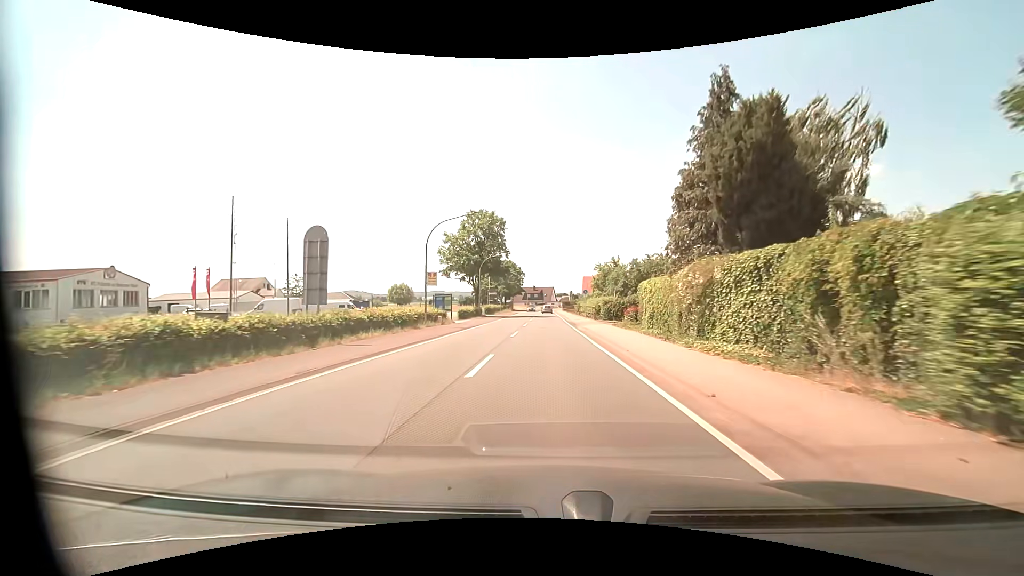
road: primary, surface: asphalt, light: Day
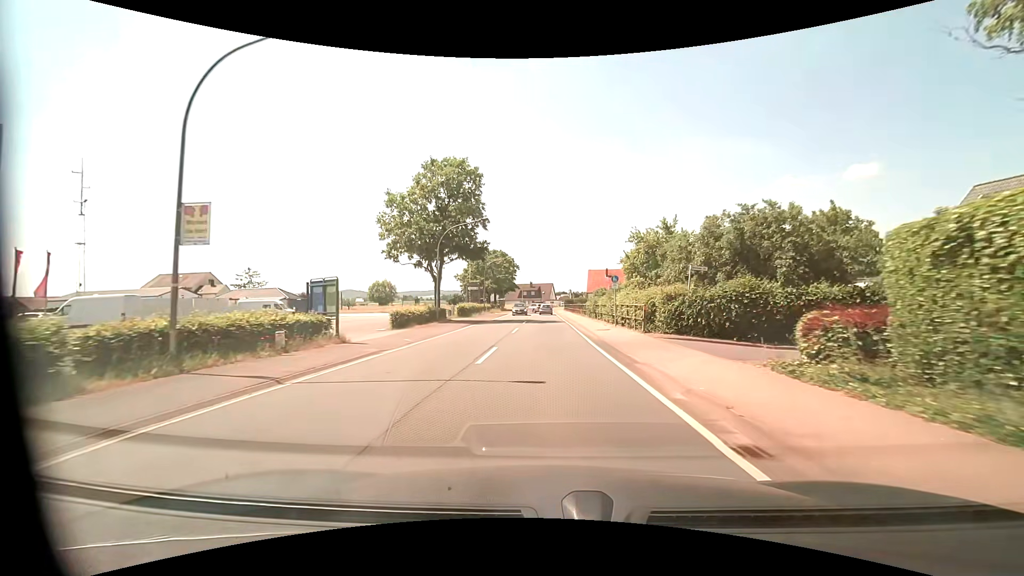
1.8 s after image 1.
(0.0, +22.5) m; 0°
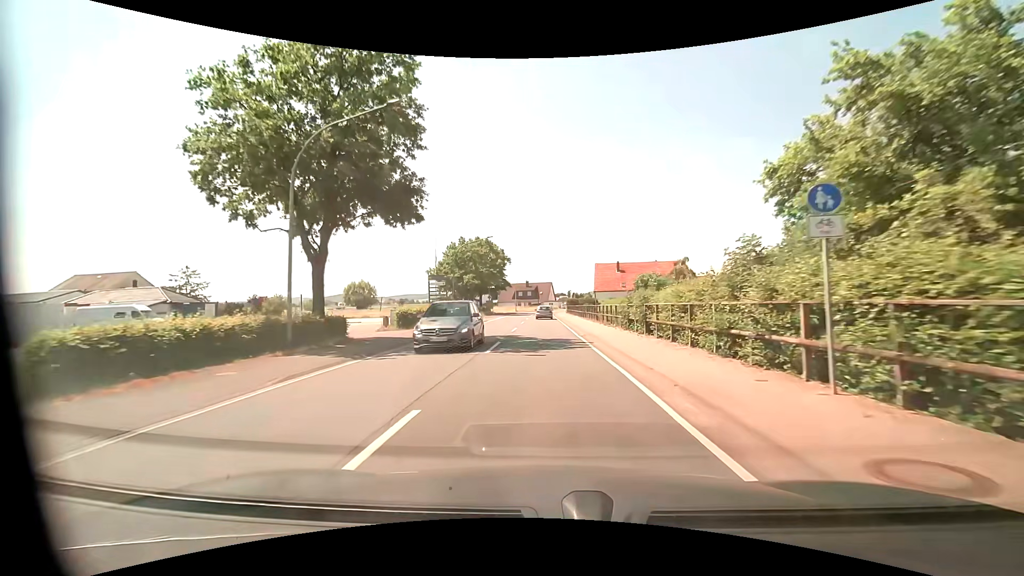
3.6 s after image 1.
(+0.1, +21.3) m; 0°
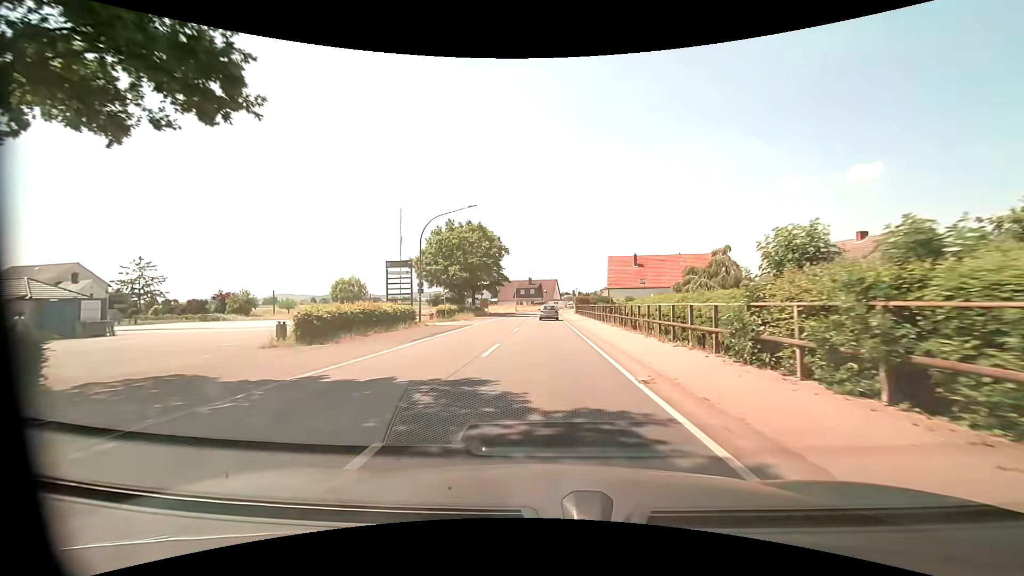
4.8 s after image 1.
(0.0, +13.8) m; 0°
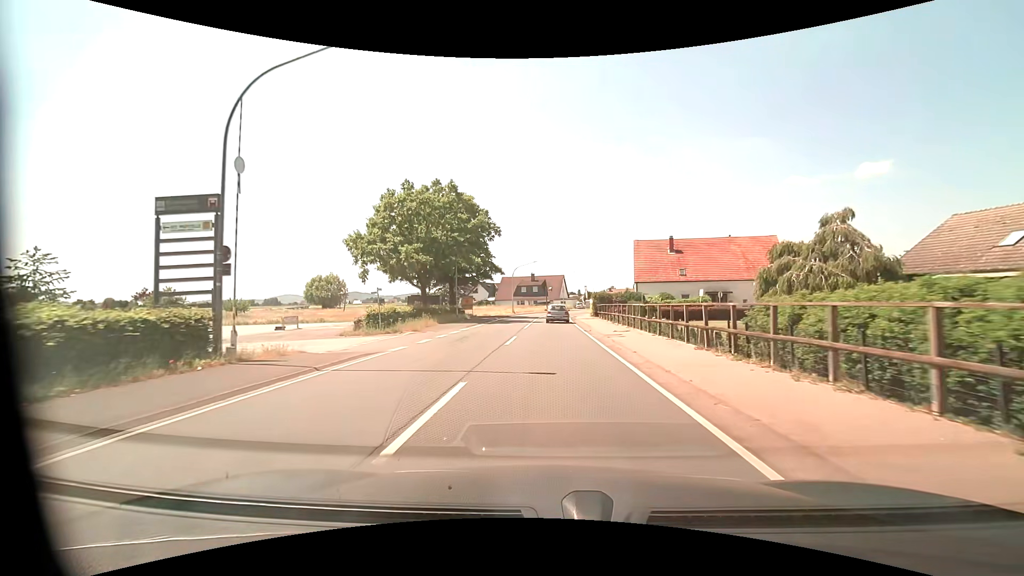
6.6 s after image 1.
(-0.1, +20.5) m; 0°
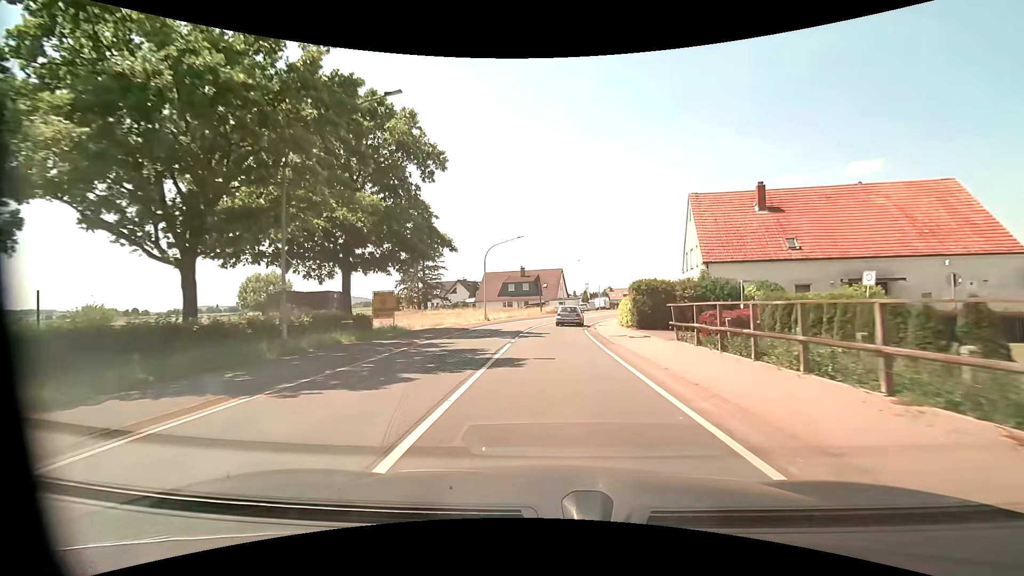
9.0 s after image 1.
(+0.1, +27.4) m; 0°
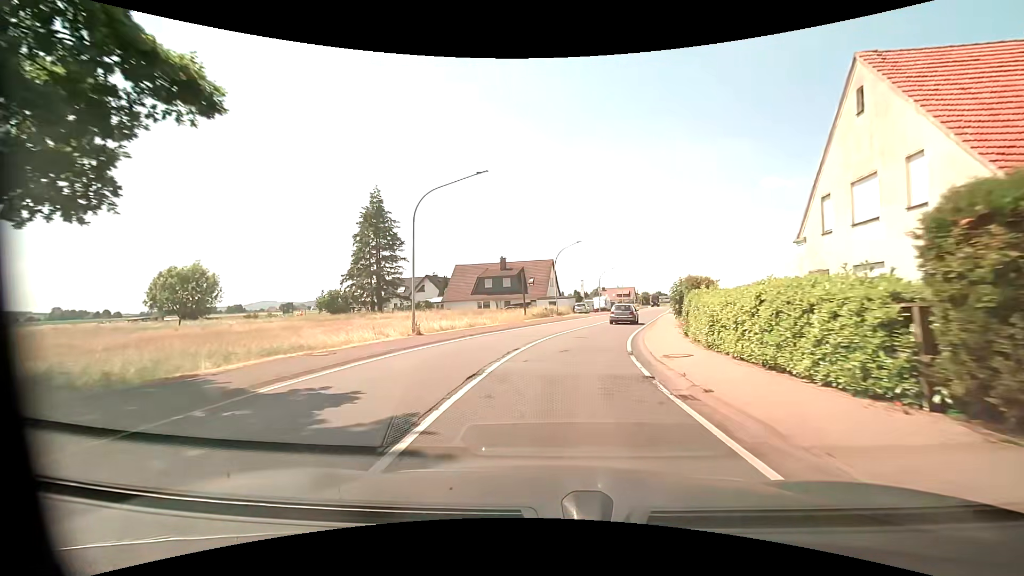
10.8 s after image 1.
(+0.2, +21.3) m; +1°
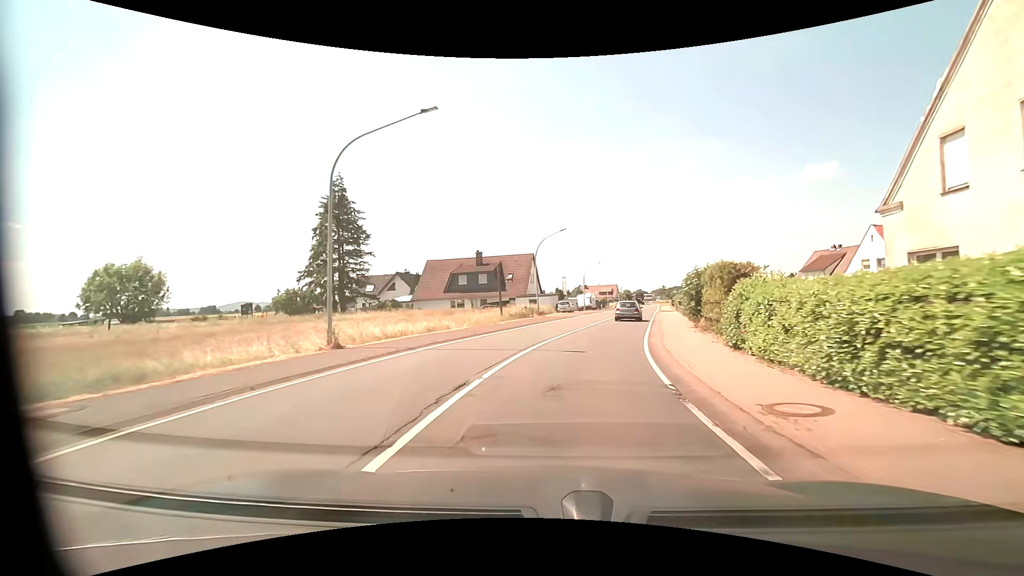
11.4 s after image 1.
(+0.1, +7.1) m; +2°
(0, +10) (+2, +20) (+4, +30) (+6, +39) (+9, +49) (+11, +59) (+13, +69) (+15, +78) (+18, +88) (+20, +98) m
